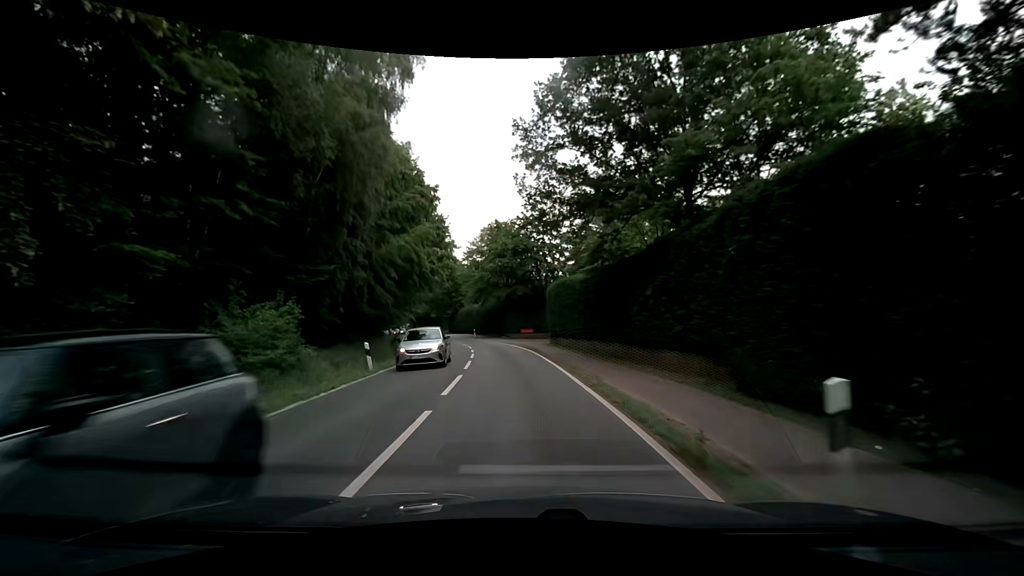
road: secondary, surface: asphalt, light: Day
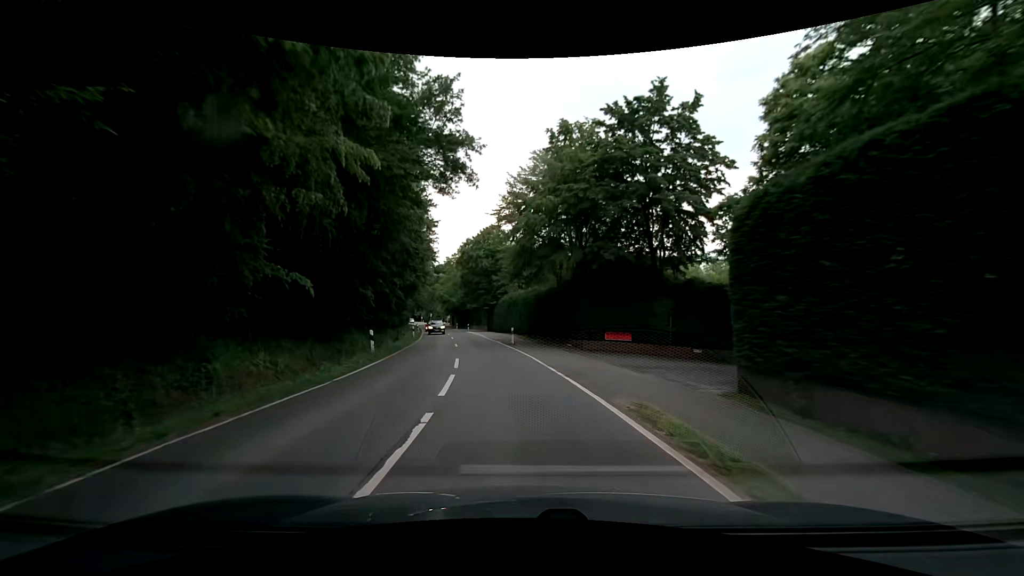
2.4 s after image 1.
(-1.5, +30.4) m; -6°
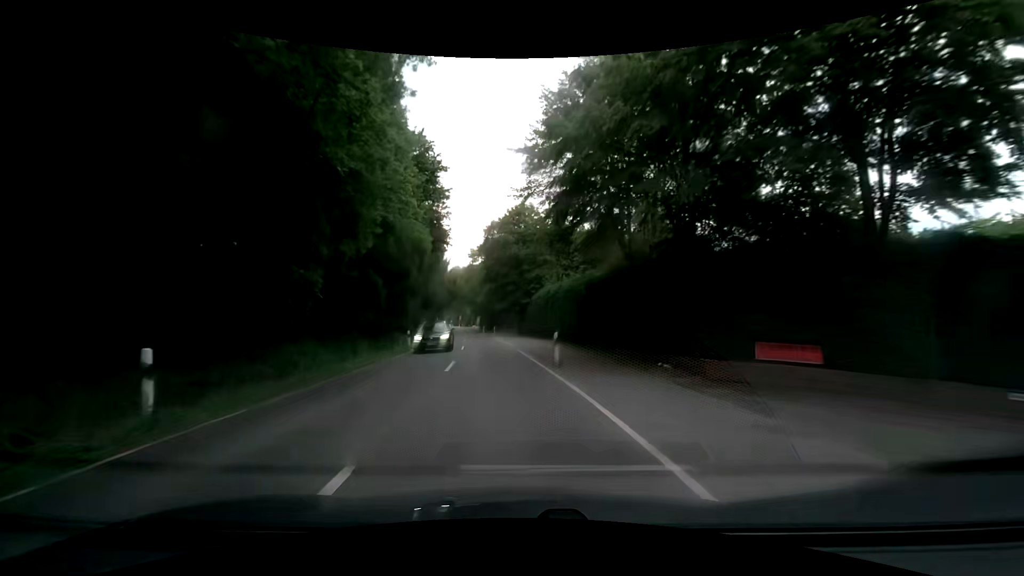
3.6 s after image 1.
(-0.5, +15.3) m; -4°
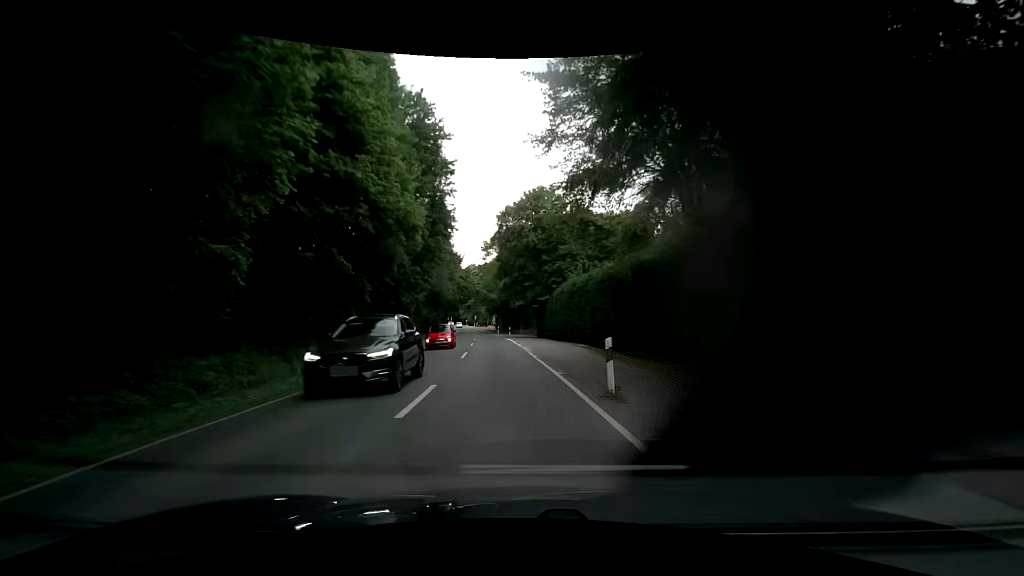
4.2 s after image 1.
(-0.1, +7.6) m; -2°
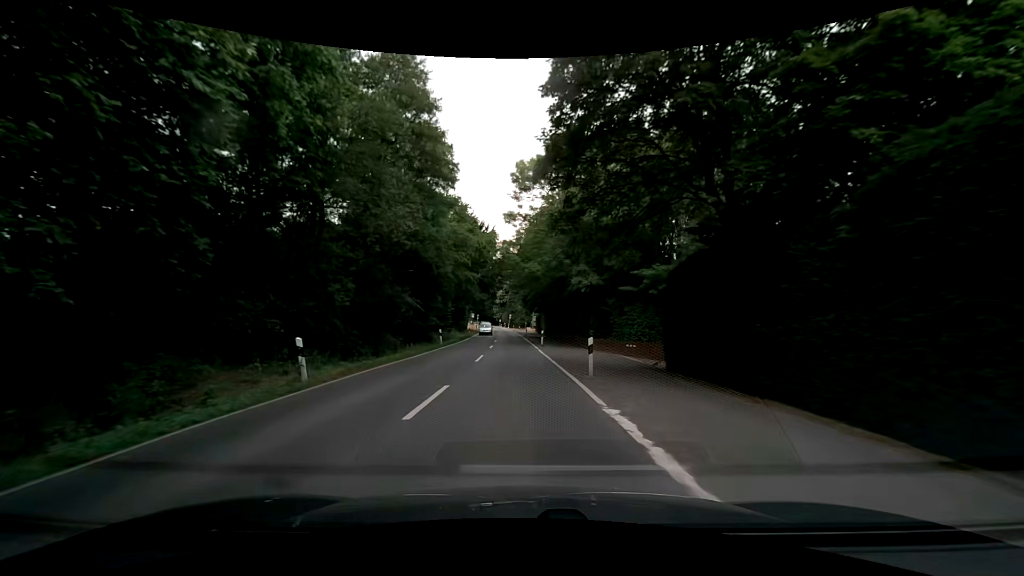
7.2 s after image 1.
(-2.0, +37.9) m; -4°
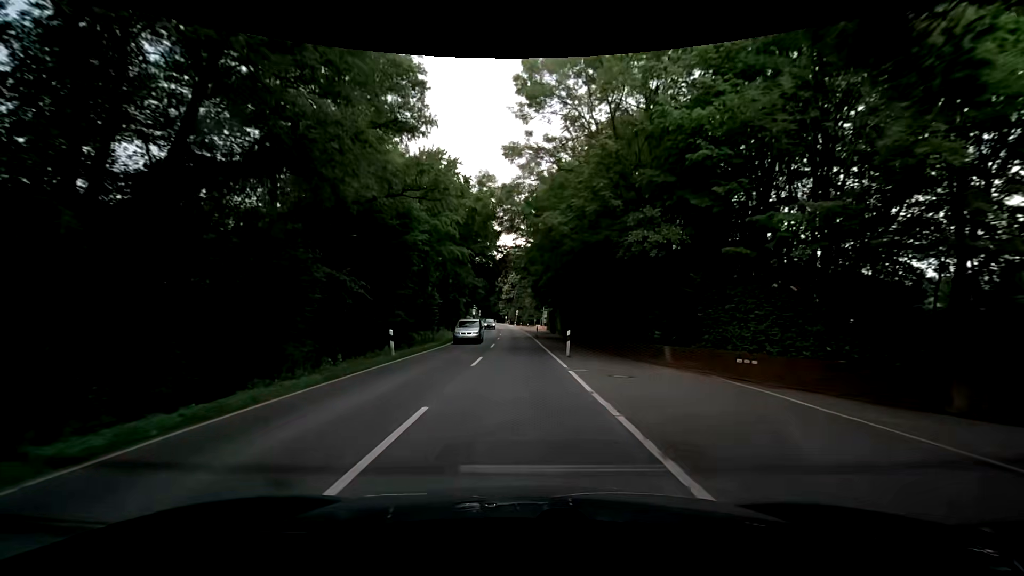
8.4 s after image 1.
(-0.3, +15.2) m; -1°
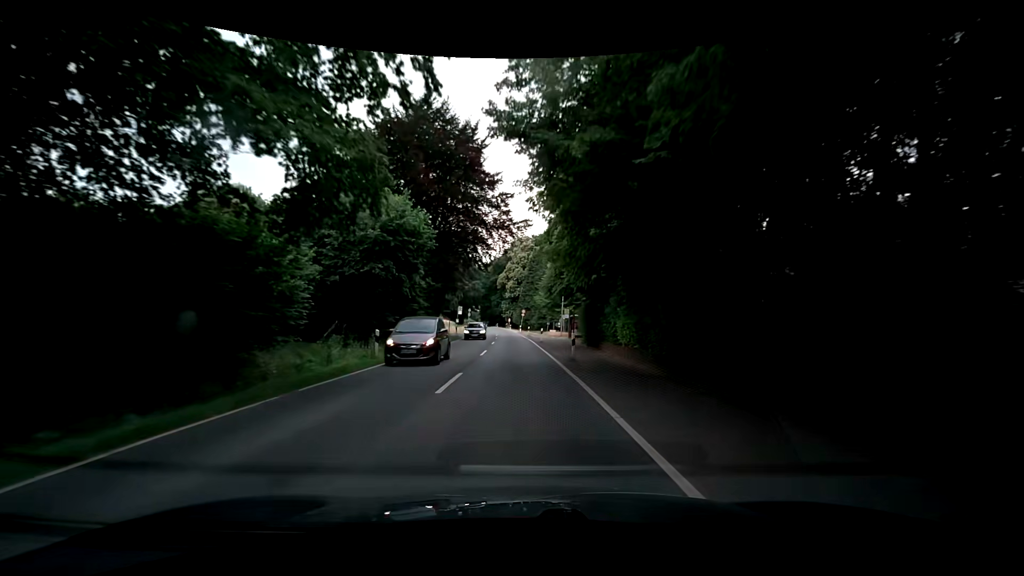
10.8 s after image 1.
(-0.3, +30.6) m; 0°
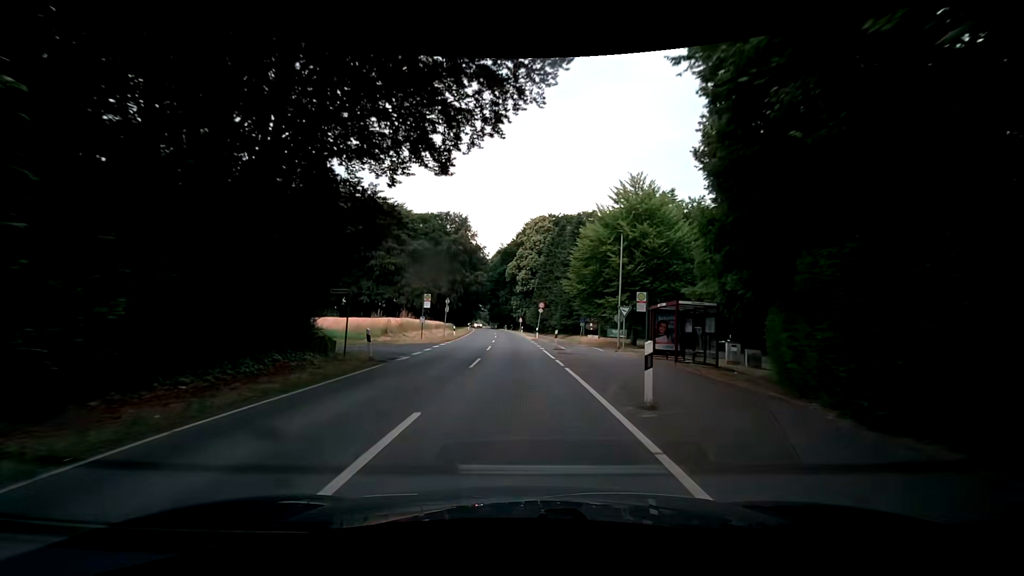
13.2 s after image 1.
(-0.5, +30.4) m; -2°
(0, +10) (0, +20) (0, +30) (0, +40) (0, +50) (-1, +60) (-1, +70) (-2, +80) (-3, +90) (-4, +100) m
